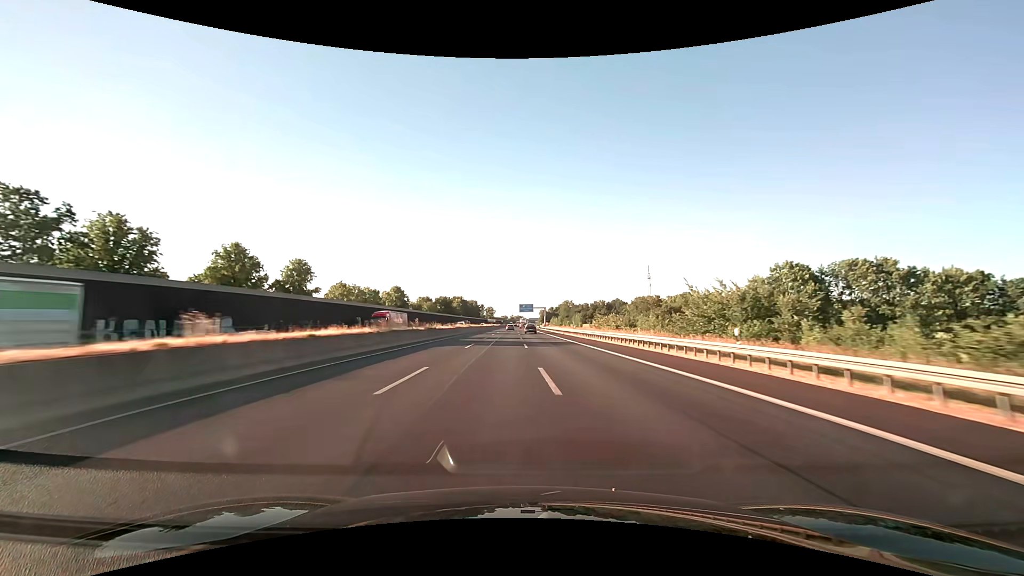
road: motorway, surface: asphalt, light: Day
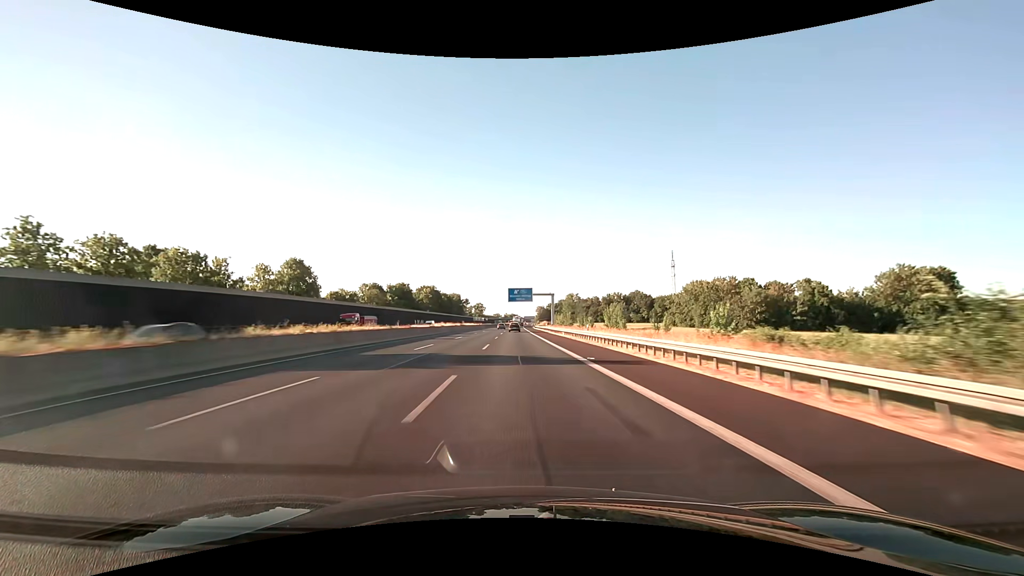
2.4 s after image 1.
(+0.8, +76.3) m; +1°
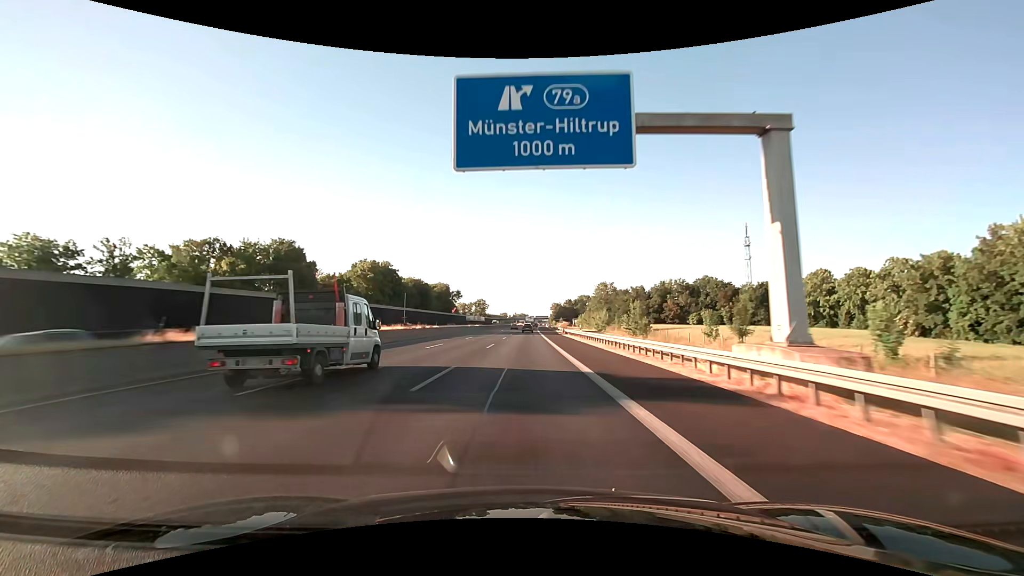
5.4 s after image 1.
(-1.0, +89.7) m; -1°
(0, +10) (0, +20) (0, +30) (0, +40) (0, +50) (0, +60) (0, +70) (0, +80) (+1, +90) (+1, +100) m
